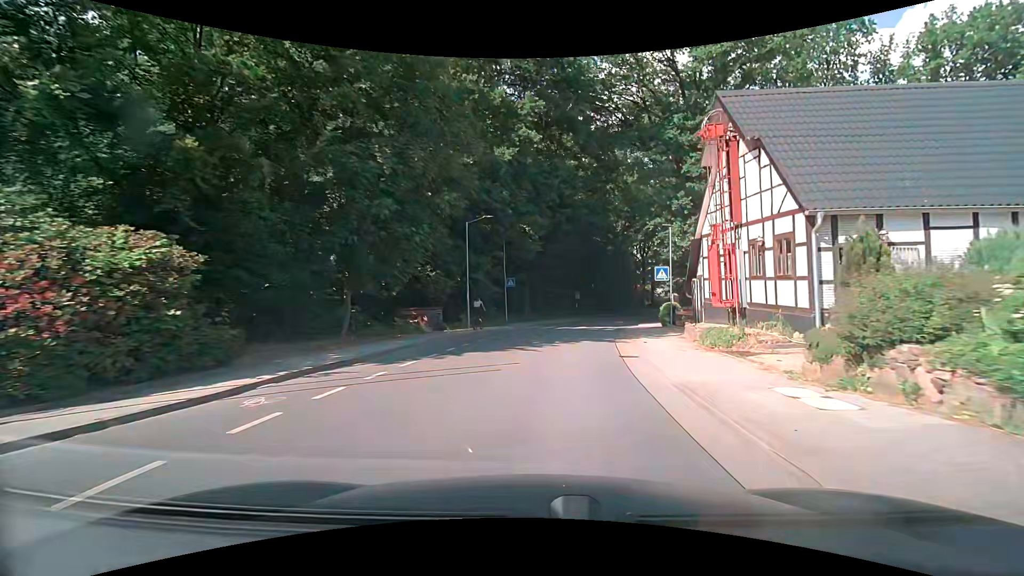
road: tertiary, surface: asphalt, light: Day
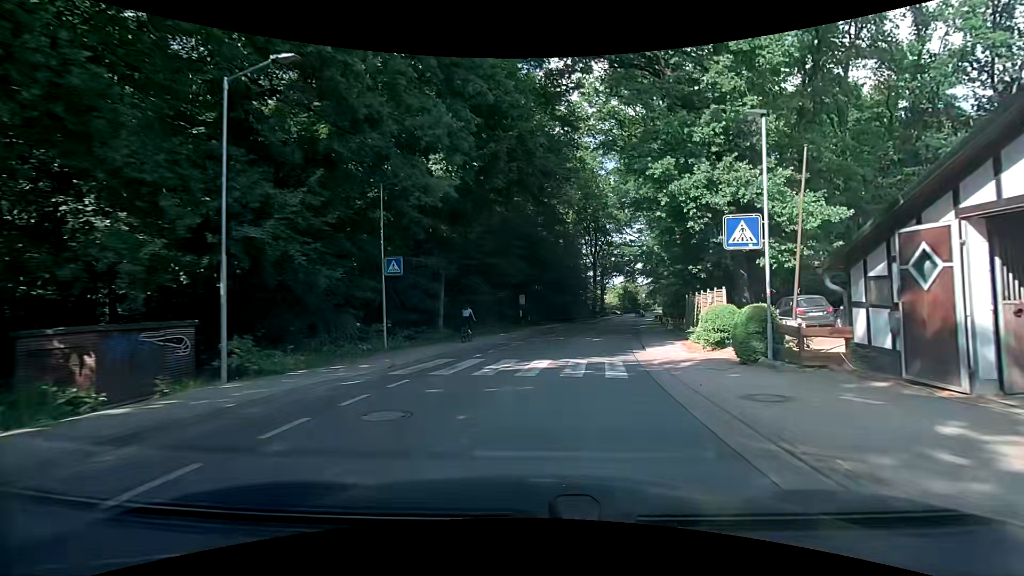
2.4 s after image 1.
(+1.1, +18.7) m; +7°
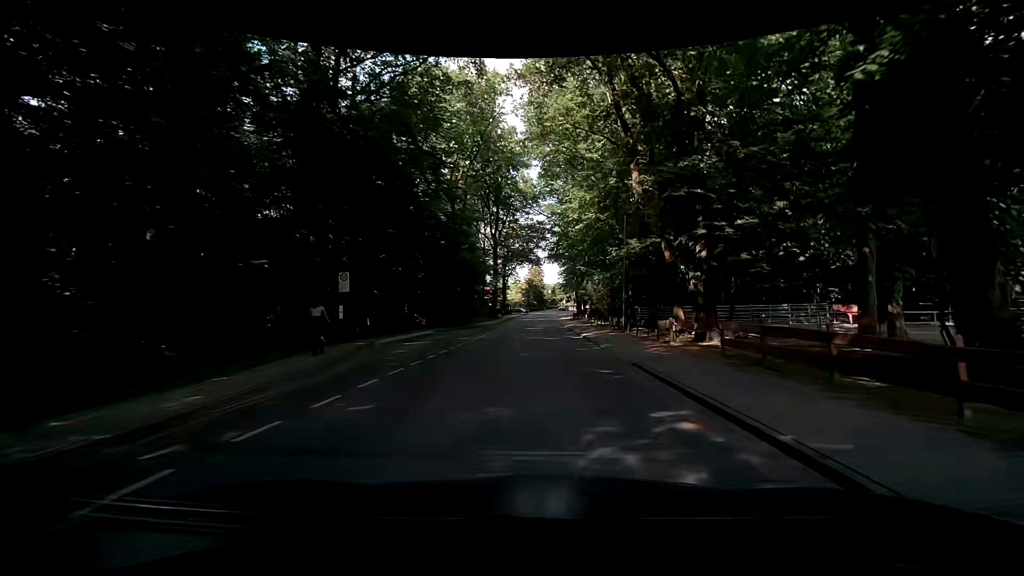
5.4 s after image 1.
(+2.9, +27.8) m; +12°
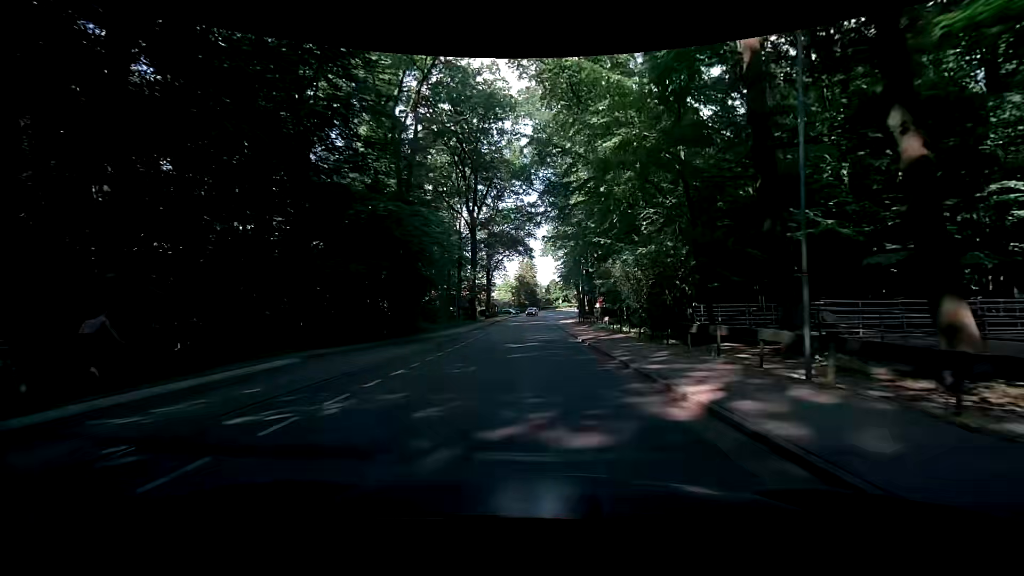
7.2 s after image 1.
(0.0, +20.2) m; +2°
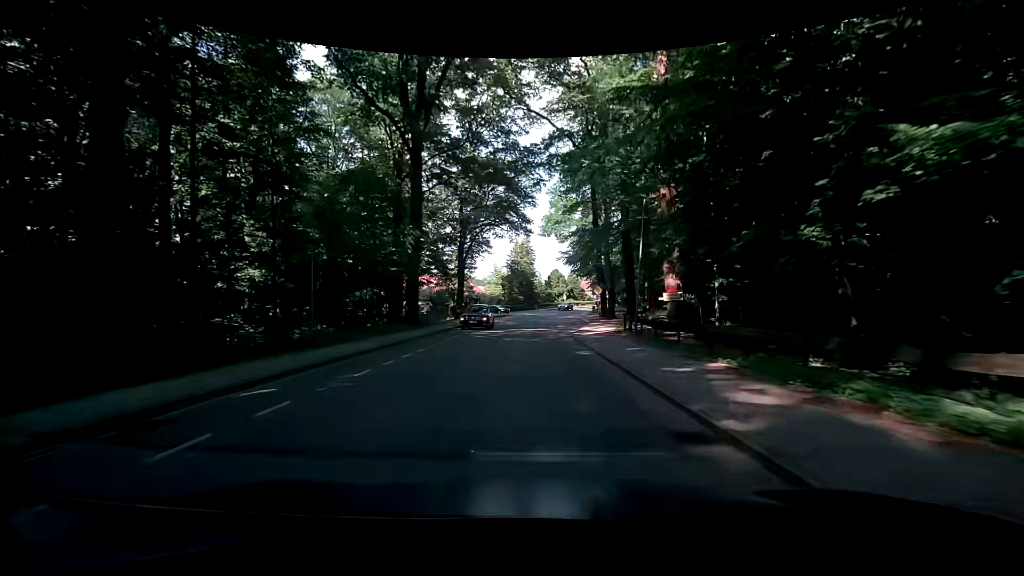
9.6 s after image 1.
(-0.3, +30.2) m; -1°
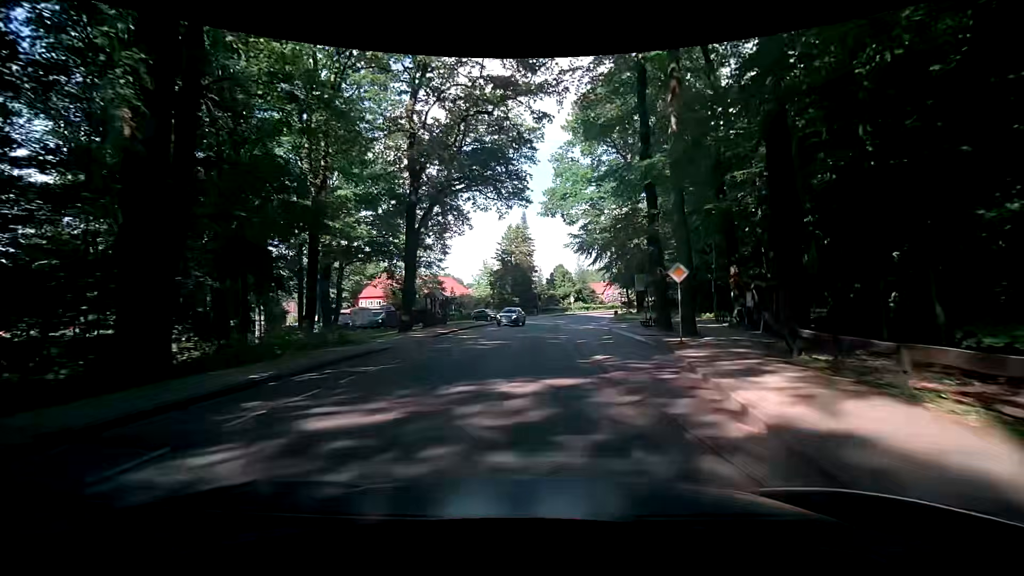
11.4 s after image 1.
(0.0, +23.2) m; +1°
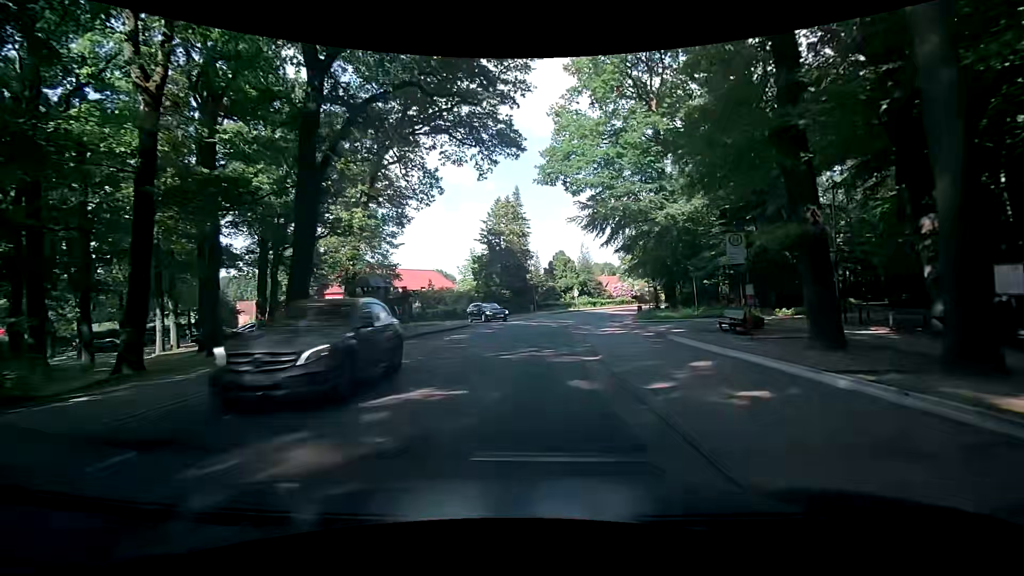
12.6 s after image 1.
(-0.1, +15.1) m; +1°
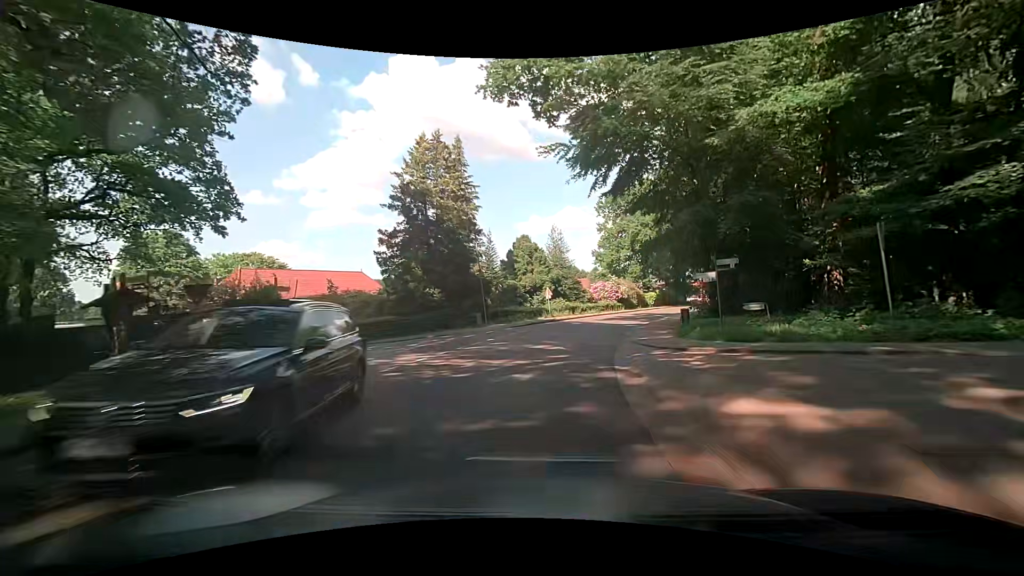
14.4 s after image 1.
(+0.3, +22.0) m; +3°
(0, +10) (+1, +20) (+4, +30) (+7, +39) (+11, +48) (+15, +57) (+19, +66) (+23, +76) (+28, +85) (+32, +94) m
